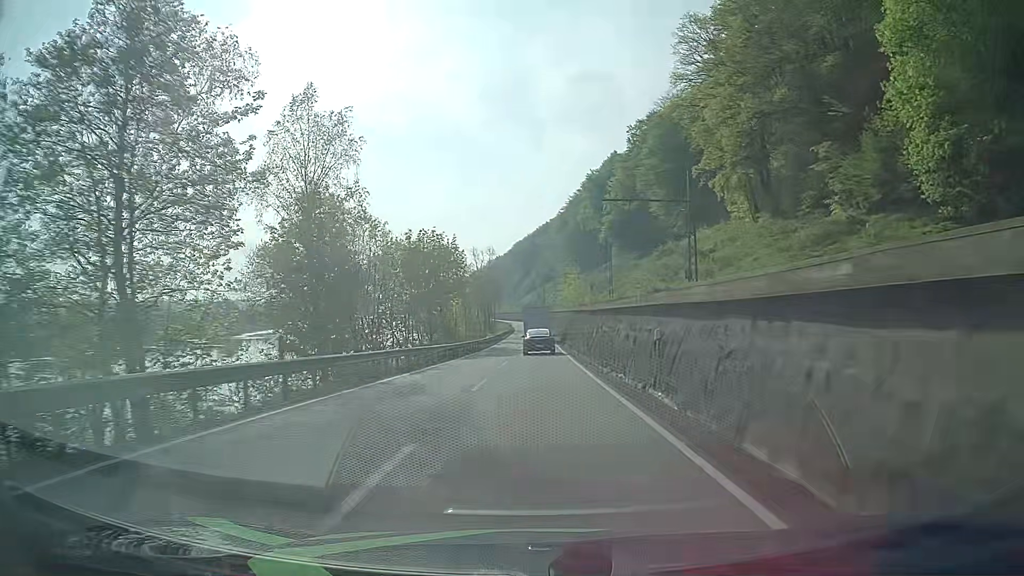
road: primary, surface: asphalt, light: Day
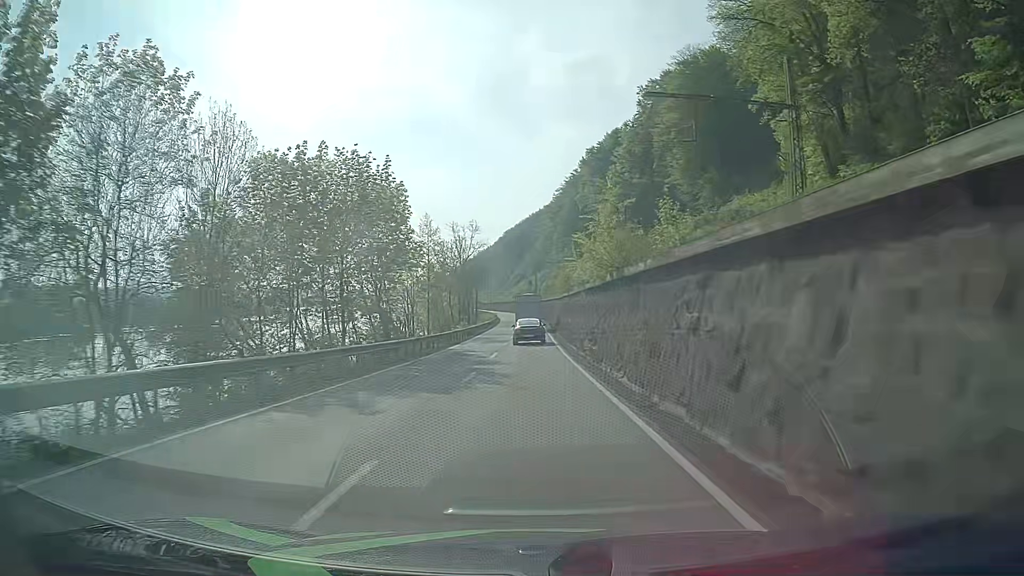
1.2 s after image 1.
(+0.3, +24.9) m; +1°
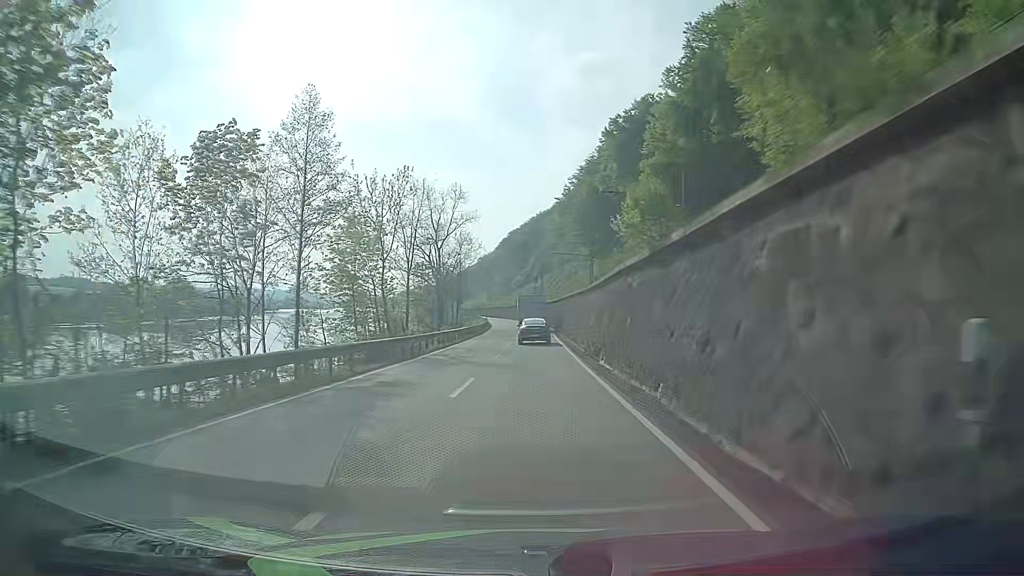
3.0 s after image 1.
(-0.1, +37.6) m; 0°
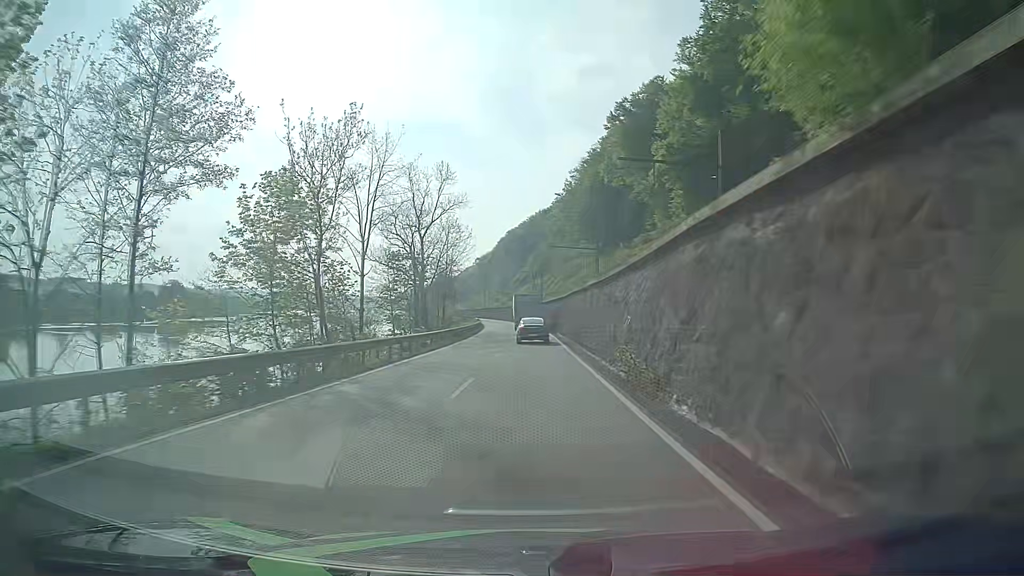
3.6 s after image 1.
(-0.1, +12.5) m; 0°
(0, +10) (0, +20) (0, +30) (0, +40) (0, +50) (0, +60) (-1, +70) (-1, +80) (-2, +90) (-2, +100) m
